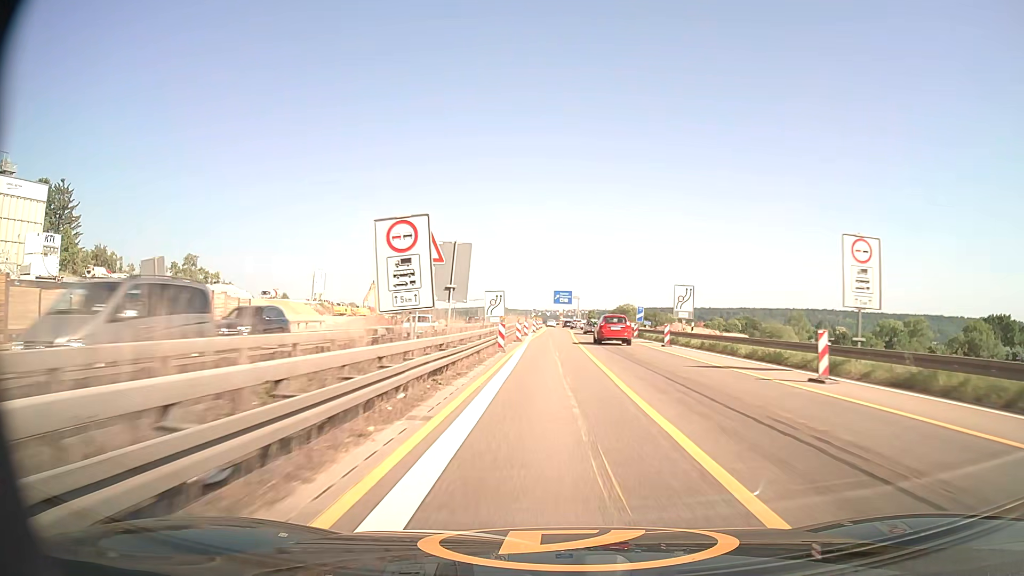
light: Day
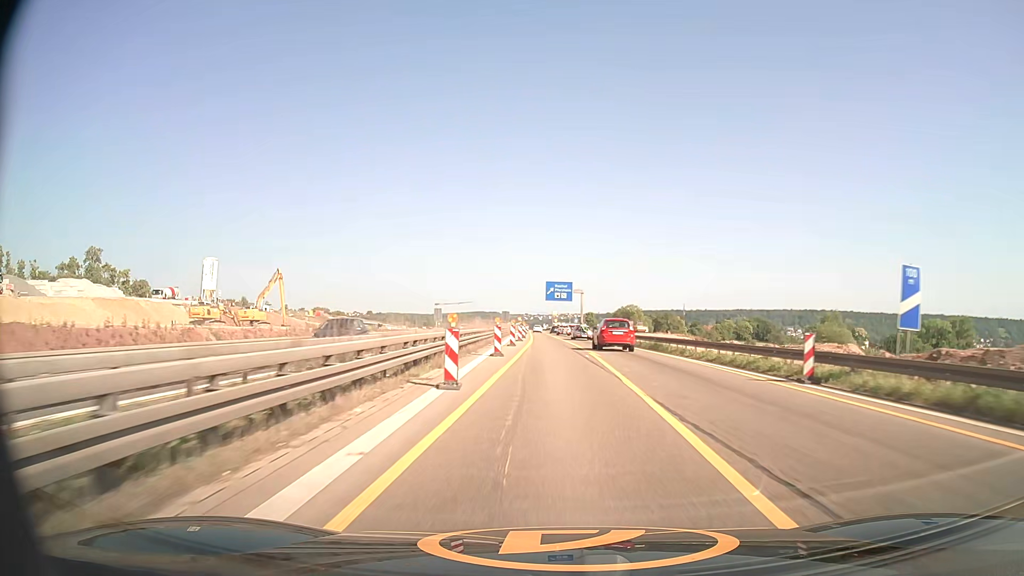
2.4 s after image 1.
(+0.2, +51.9) m; +1°
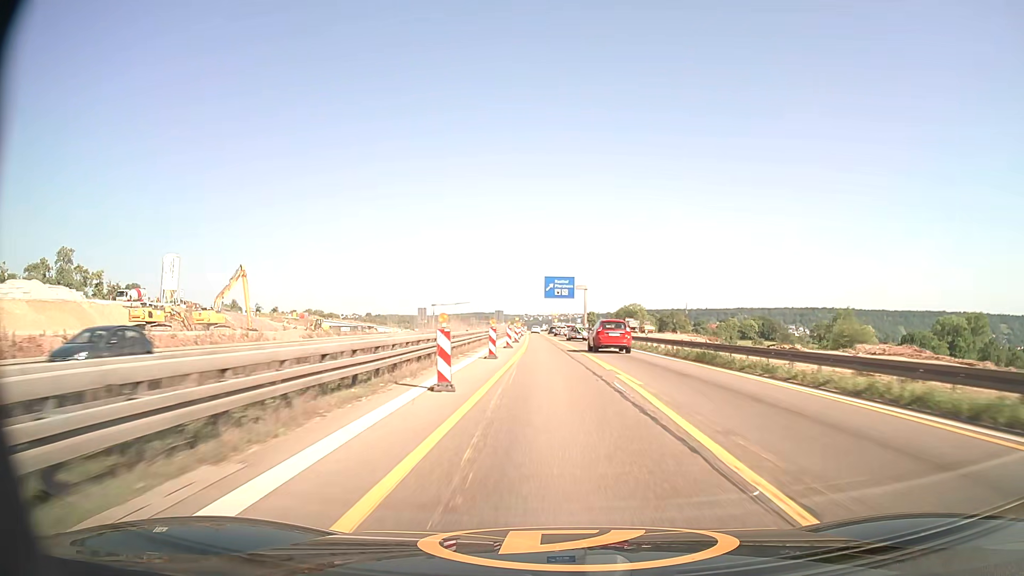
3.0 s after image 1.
(0.0, +13.0) m; 0°
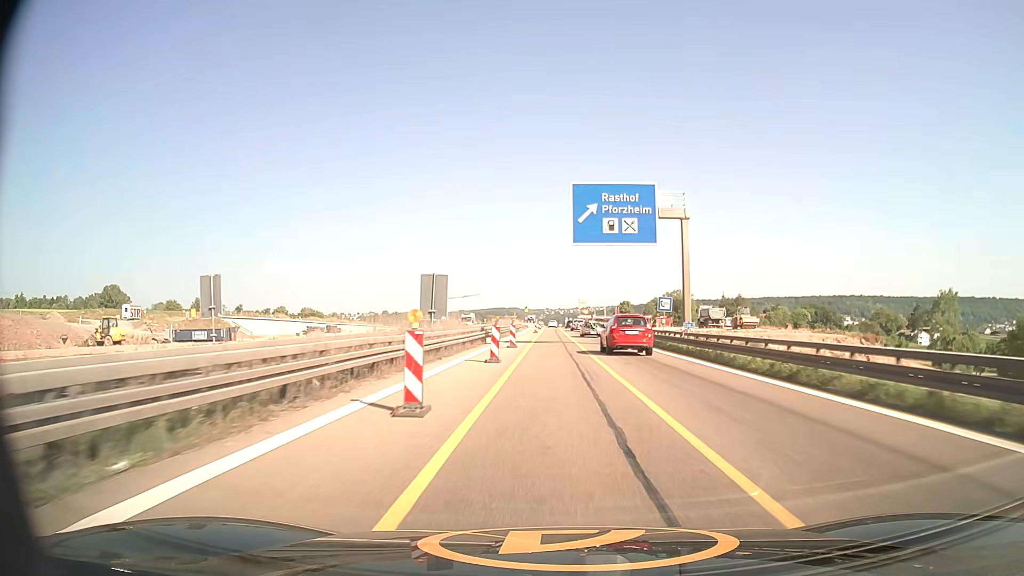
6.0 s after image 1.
(-1.3, +64.8) m; -2°
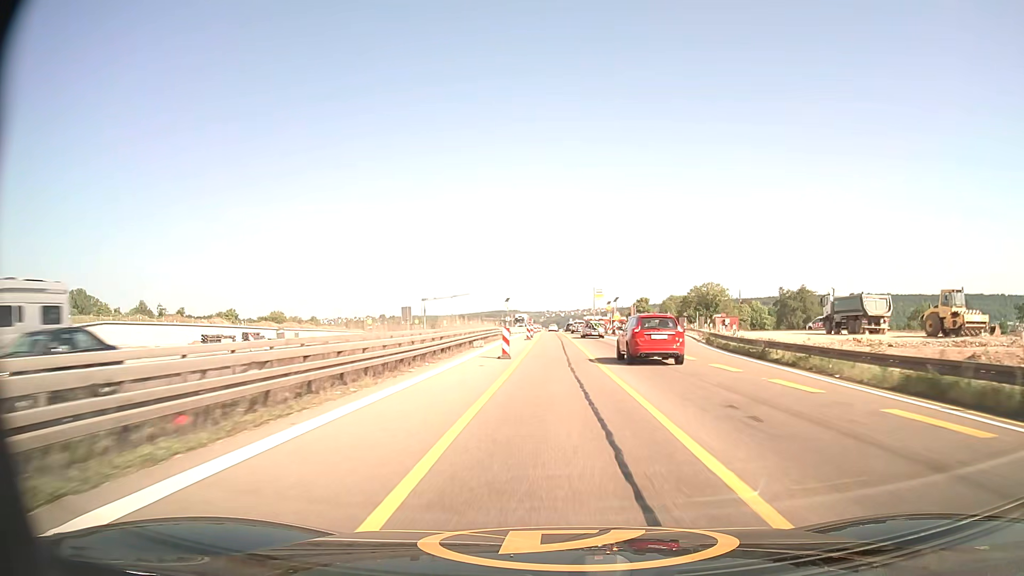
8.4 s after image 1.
(-0.1, +50.6) m; 0°
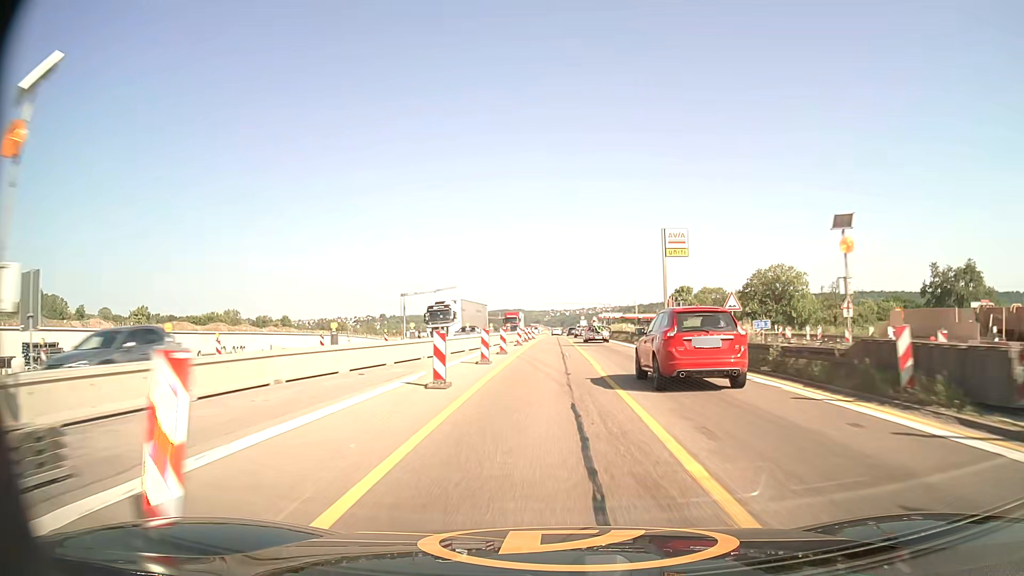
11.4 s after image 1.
(+0.2, +62.9) m; 0°
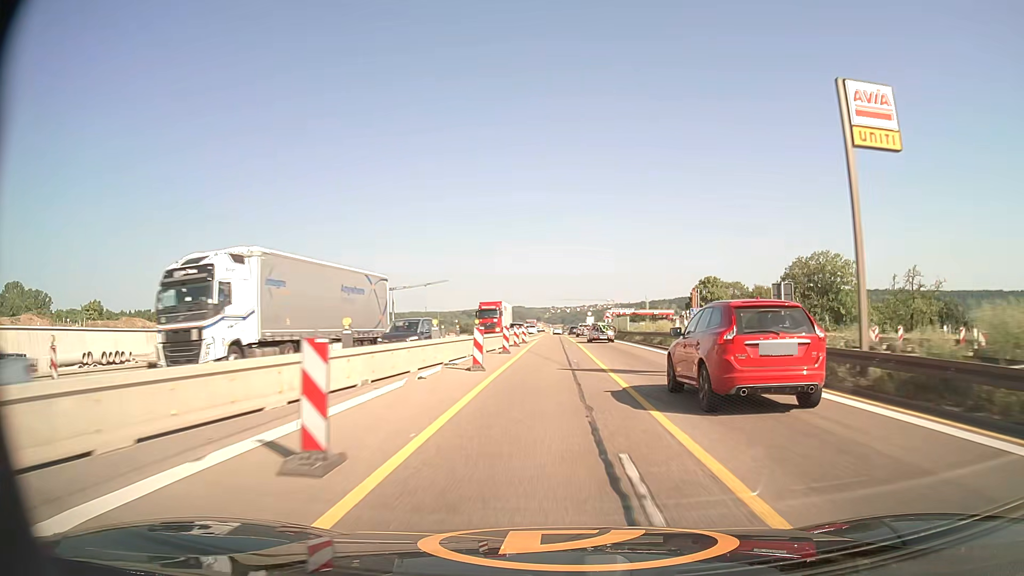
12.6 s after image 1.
(-0.1, +24.6) m; 0°
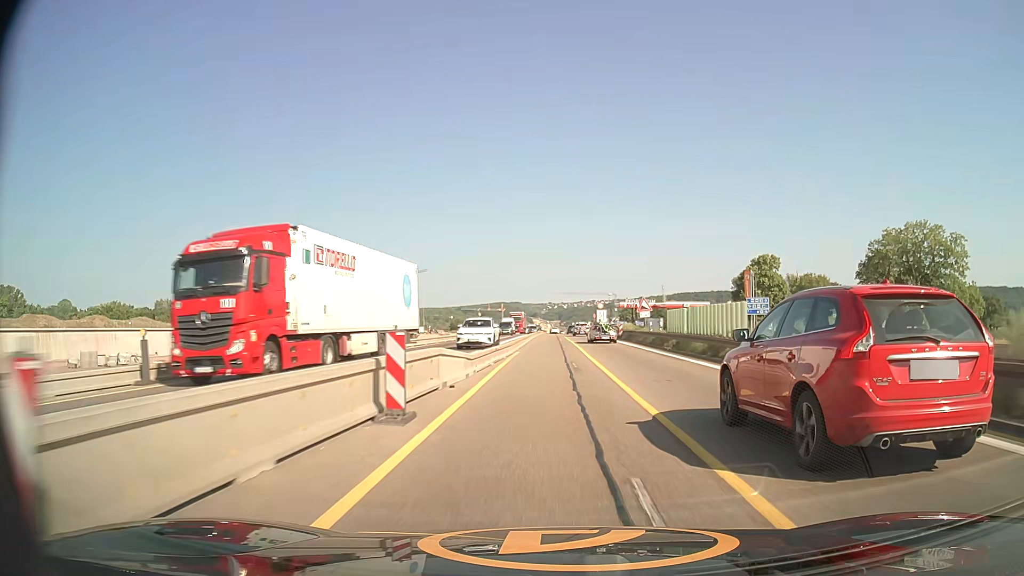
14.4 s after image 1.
(+0.2, +36.4) m; 0°
(0, +10) (0, +20) (0, +30) (0, +40) (0, +50) (0, +60) (0, +70) (0, +80) (0, +90) (0, +100) m
